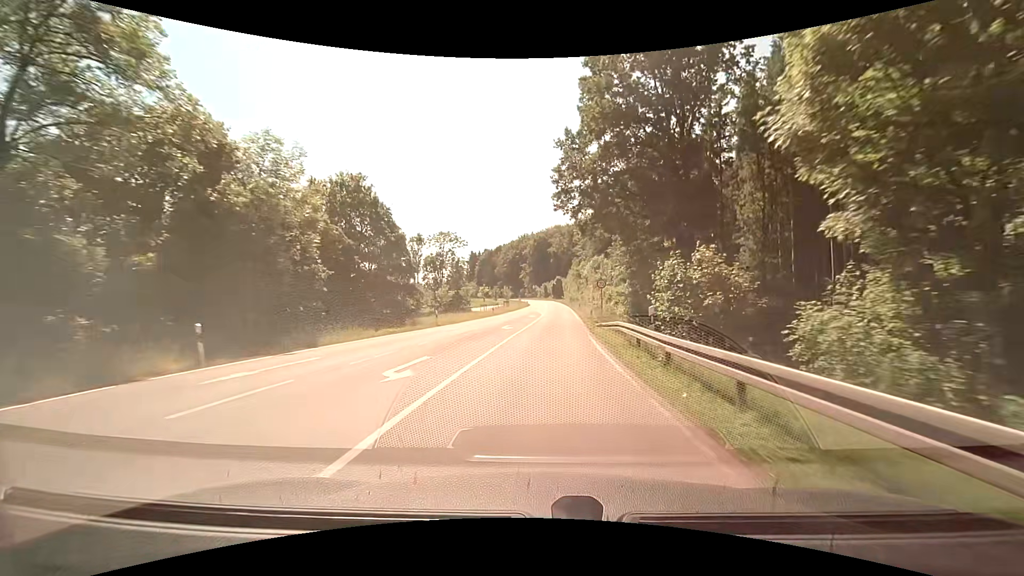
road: tertiary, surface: asphalt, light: Day
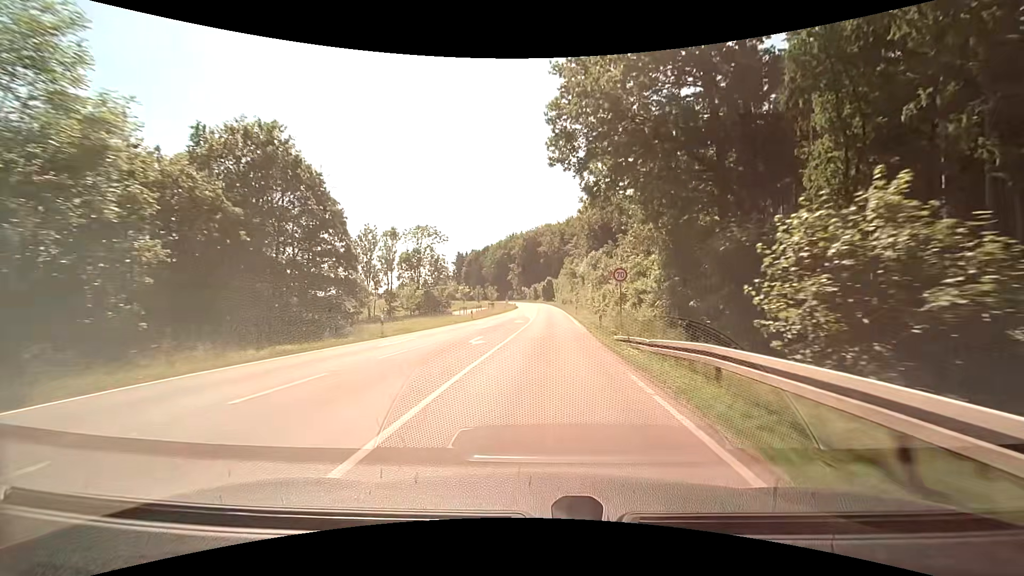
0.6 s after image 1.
(+0.1, +10.6) m; +1°
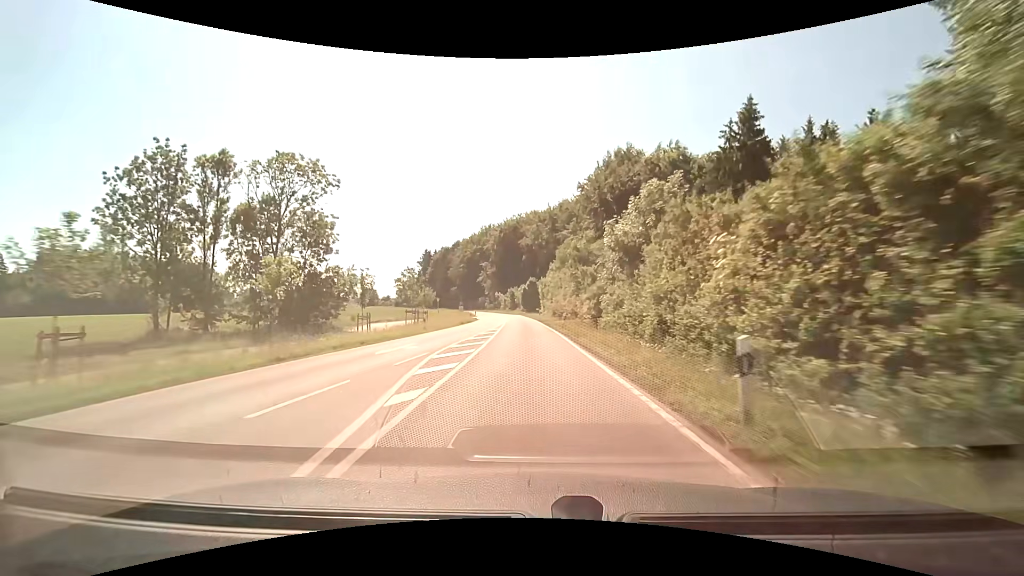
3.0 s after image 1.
(+1.4, +43.3) m; +2°
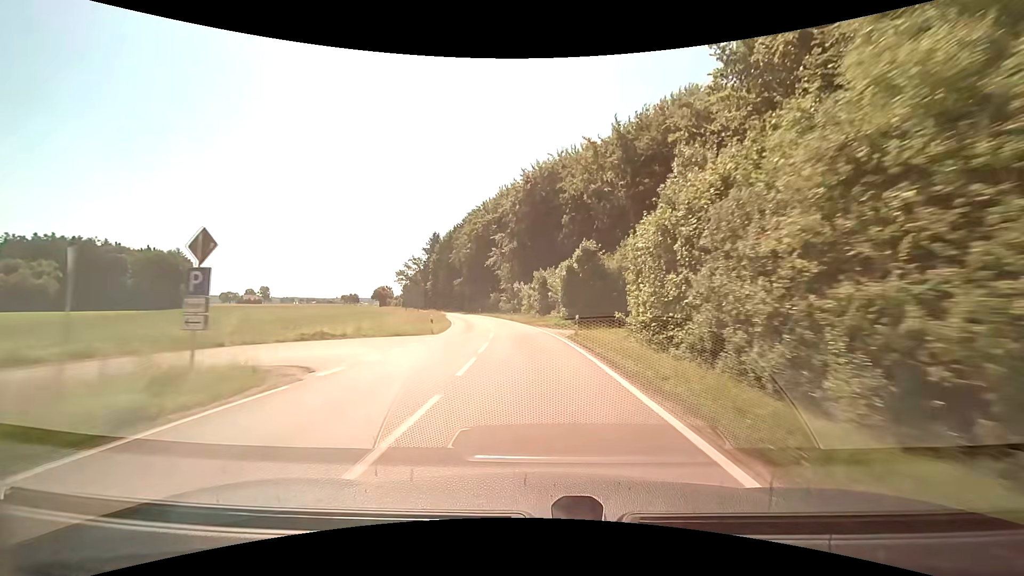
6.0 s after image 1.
(-2.0, +55.7) m; -4°
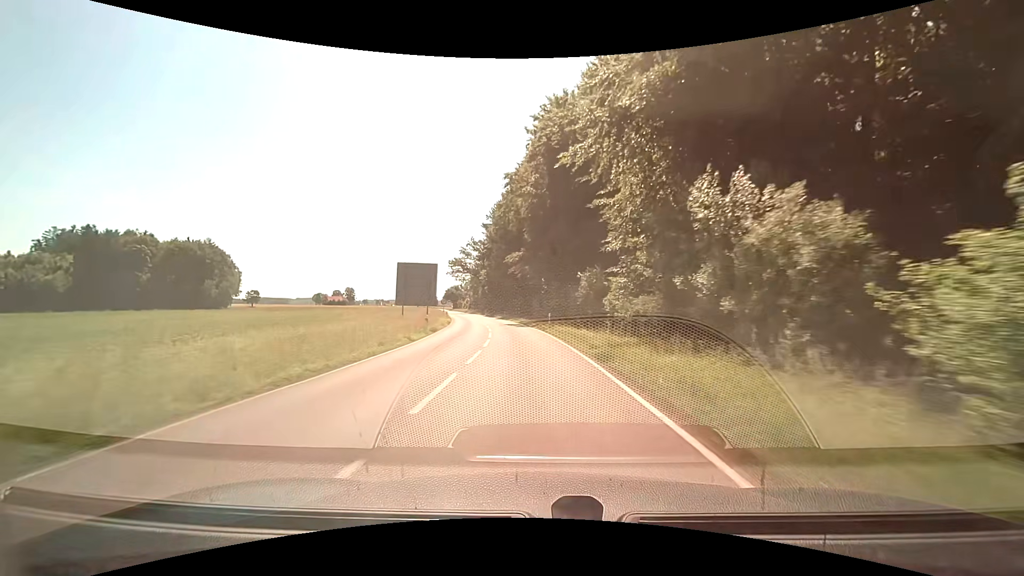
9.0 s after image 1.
(-4.7, +56.1) m; -11°
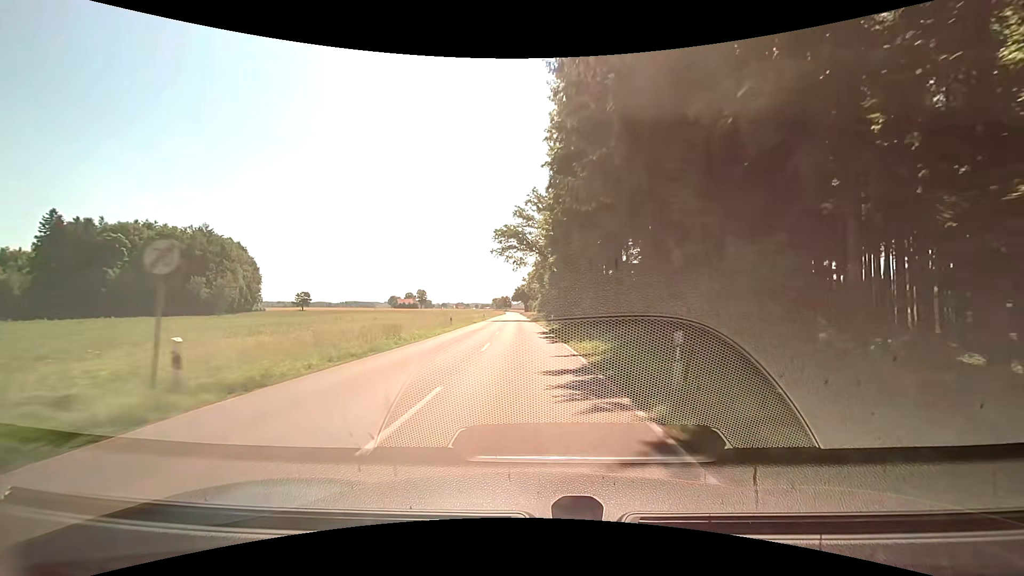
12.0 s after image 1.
(-4.2, +55.8) m; -9°
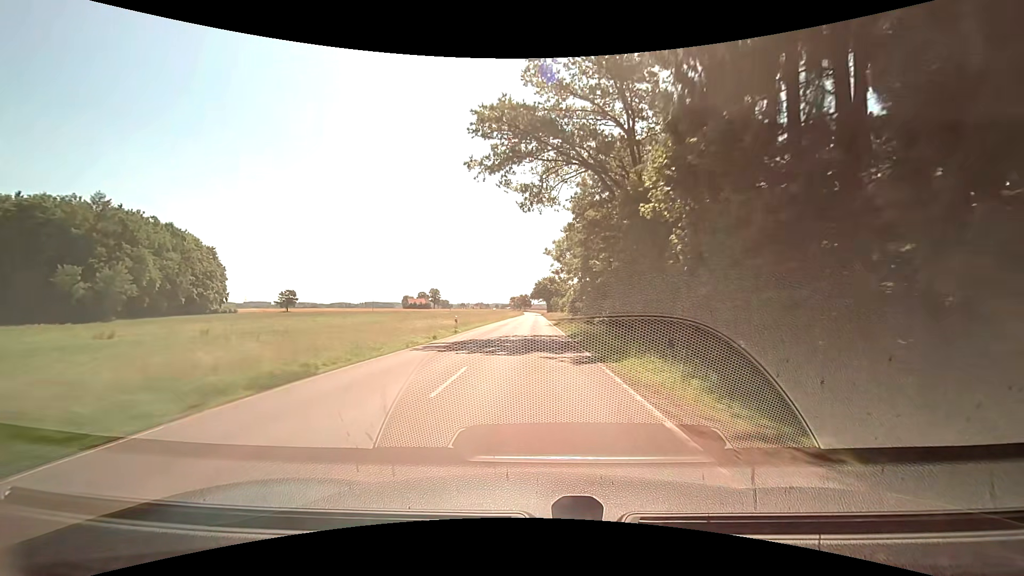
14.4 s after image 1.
(-1.8, +45.3) m; -3°
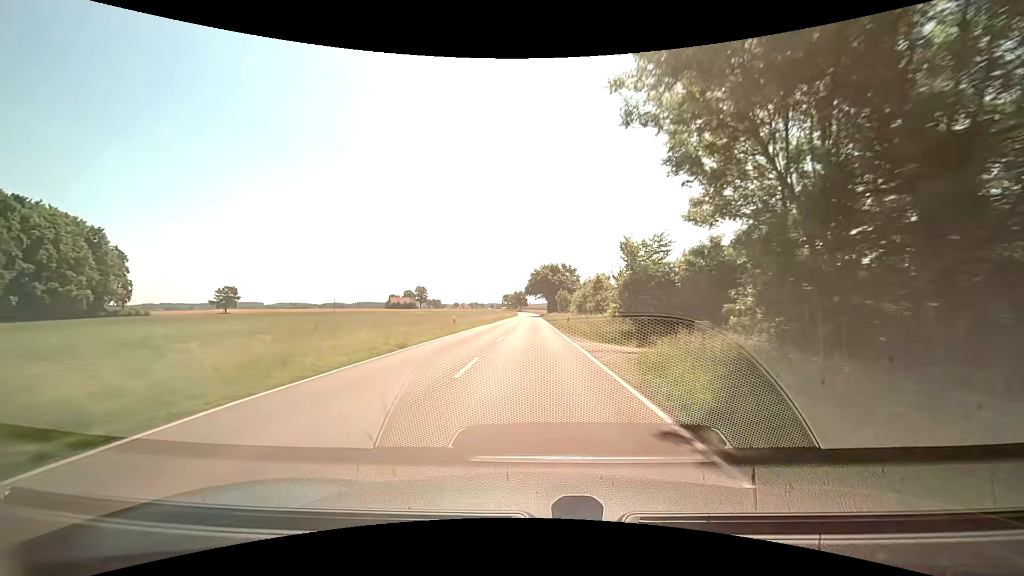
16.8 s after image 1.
(-0.1, +46.0) m; +1°
(0, +10) (0, +20) (0, +30) (0, +40) (0, +50) (0, +60) (-1, +70) (-1, +80) (-1, +90) (-1, +100) m
